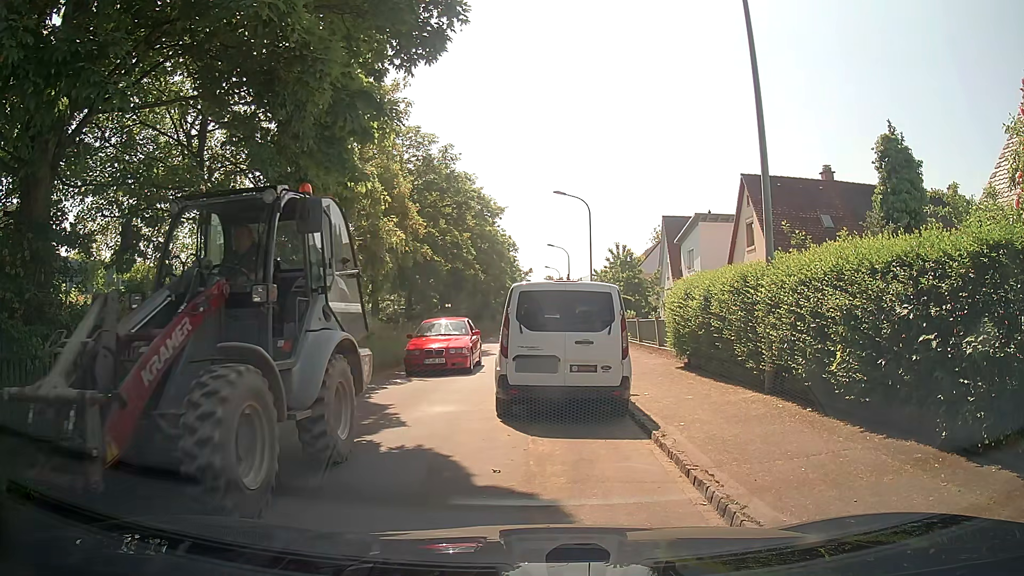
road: residential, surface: asphalt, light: Day
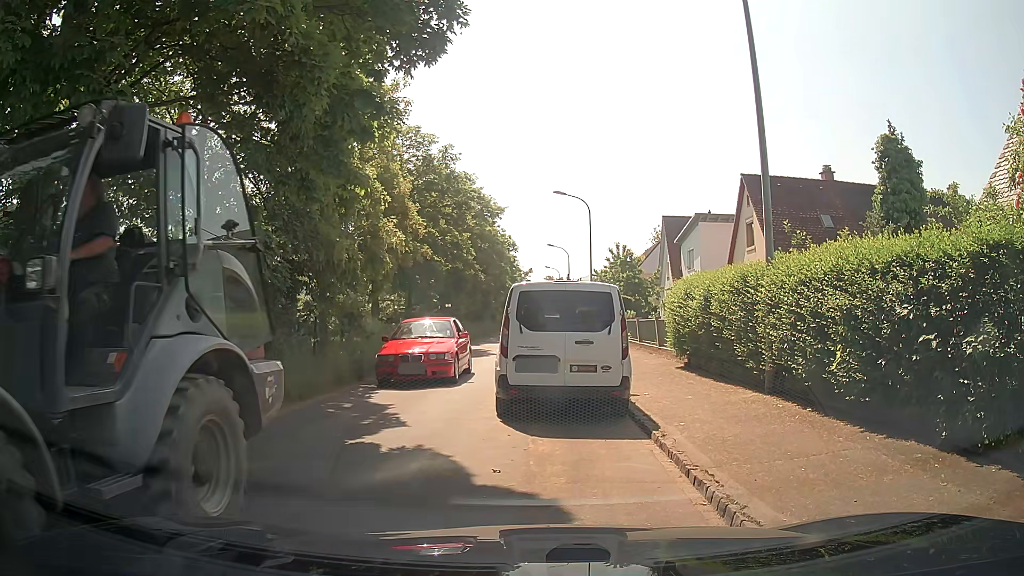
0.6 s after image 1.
(0.0, 0.0) m; 0°
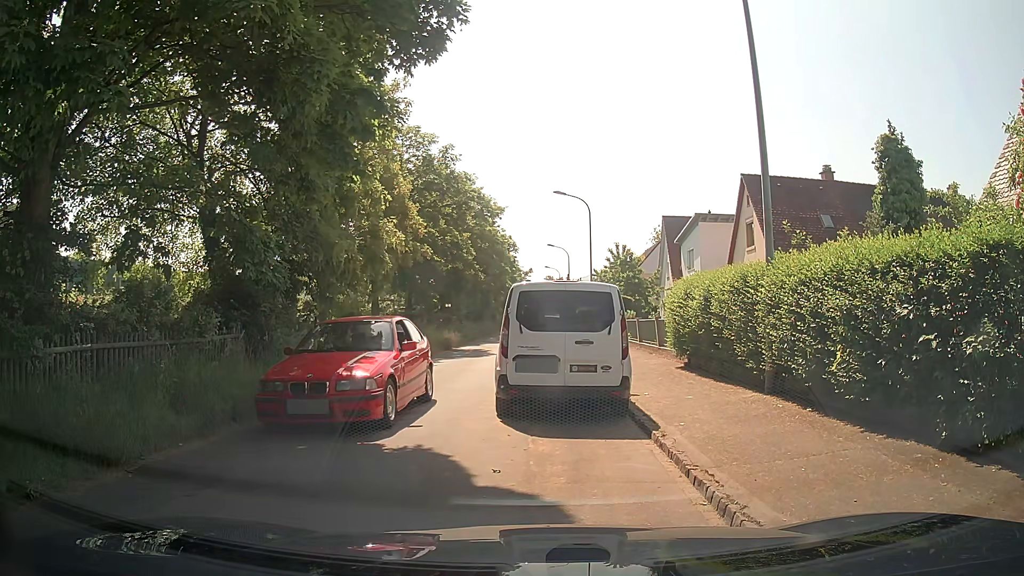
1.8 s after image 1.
(0.0, 0.0) m; 0°
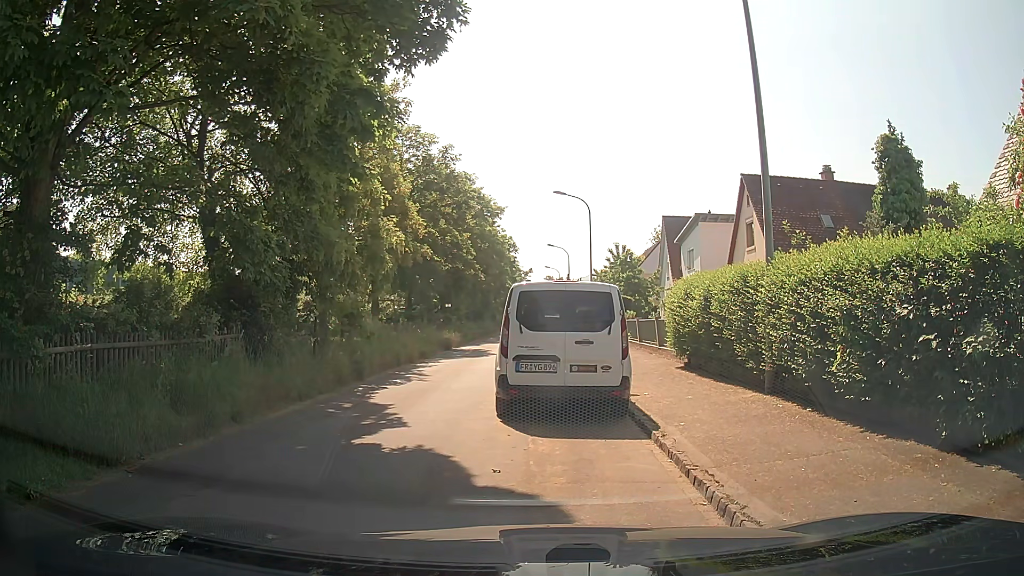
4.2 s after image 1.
(0.0, 0.0) m; 0°
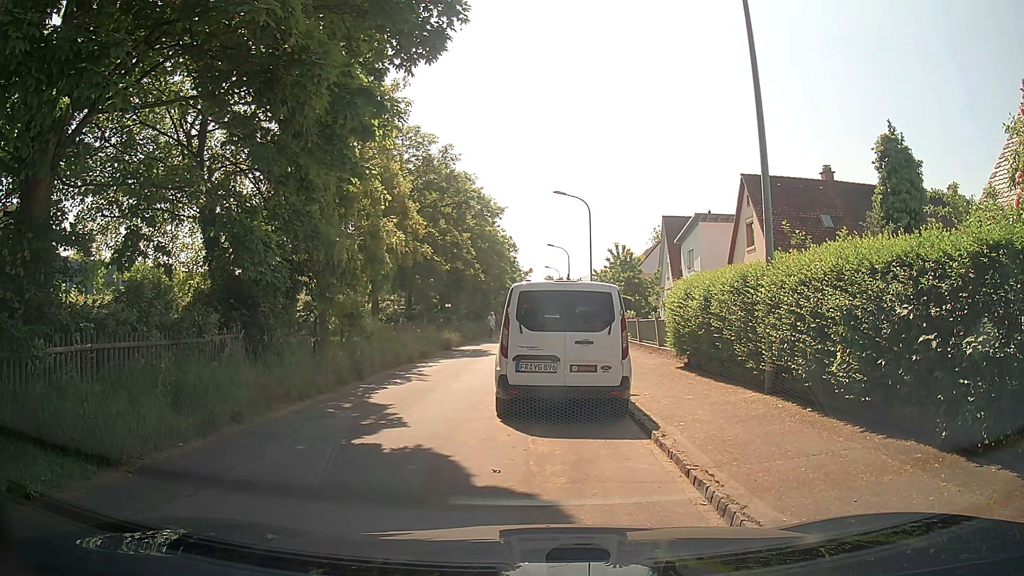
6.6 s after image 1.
(0.0, 0.0) m; 0°
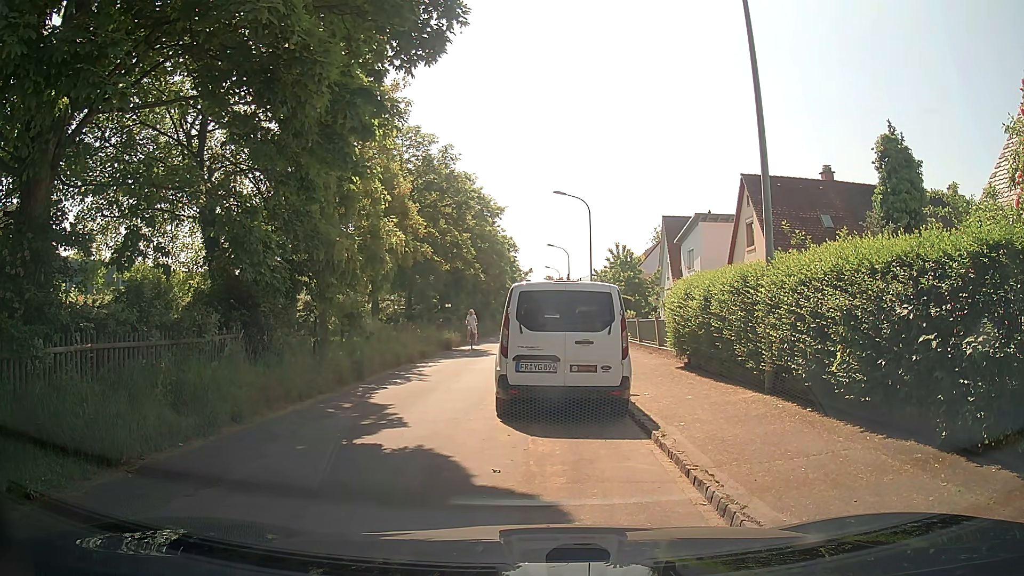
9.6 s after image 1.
(0.0, 0.0) m; 0°
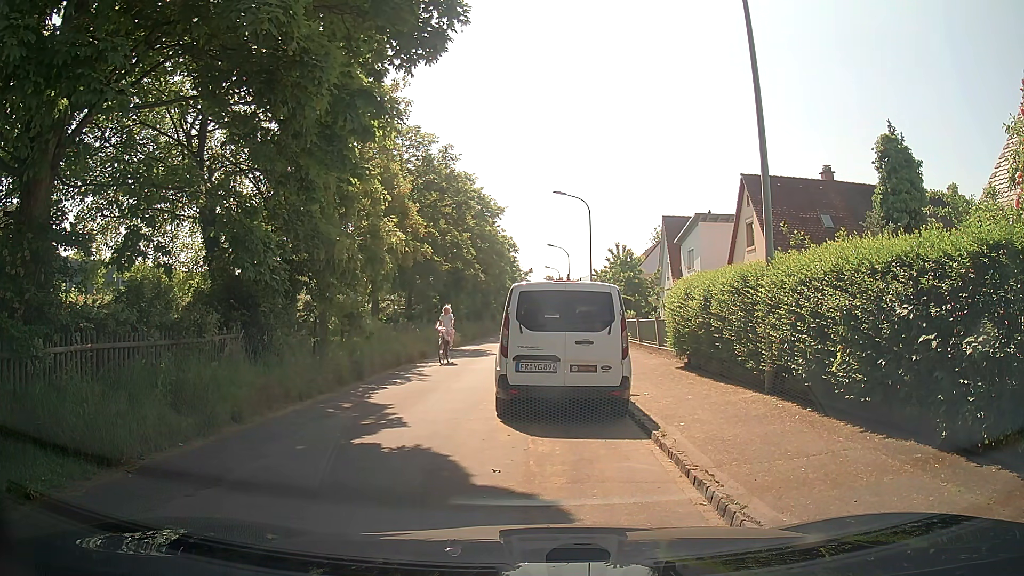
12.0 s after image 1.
(0.0, 0.0) m; 0°
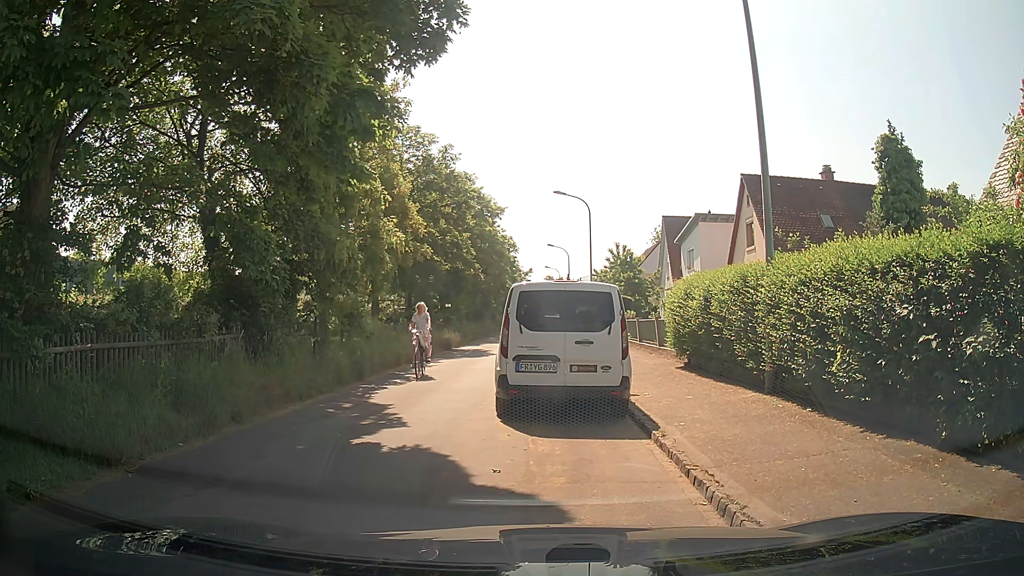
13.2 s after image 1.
(0.0, 0.0) m; 0°
(-2, +10) (-3, +20) (-3, +30) (-3, +40) (-3, +50) (-3, +60) (-3, +70) (-4, +80) (-4, +90) (-4, +100) m
